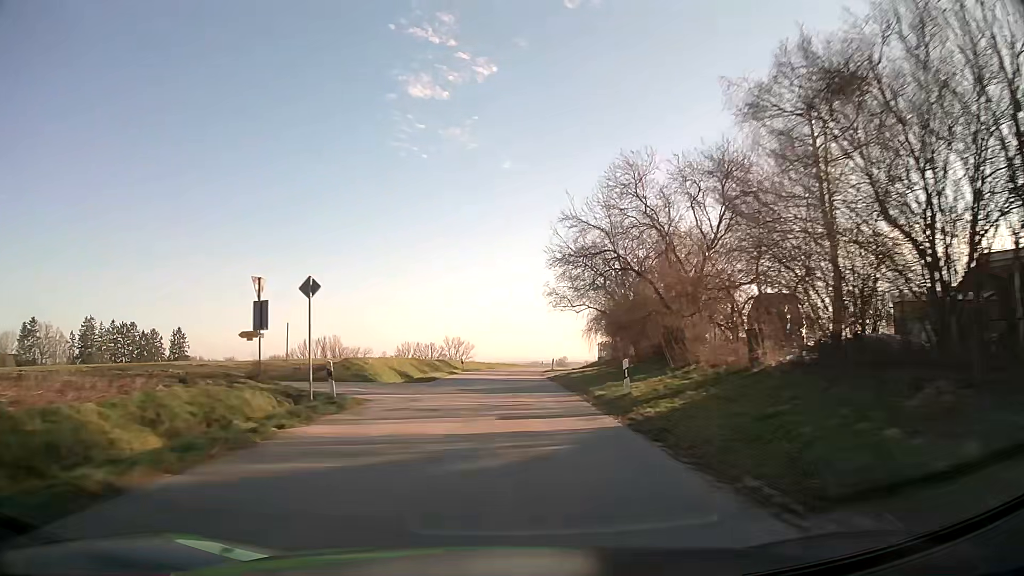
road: tertiary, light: Day
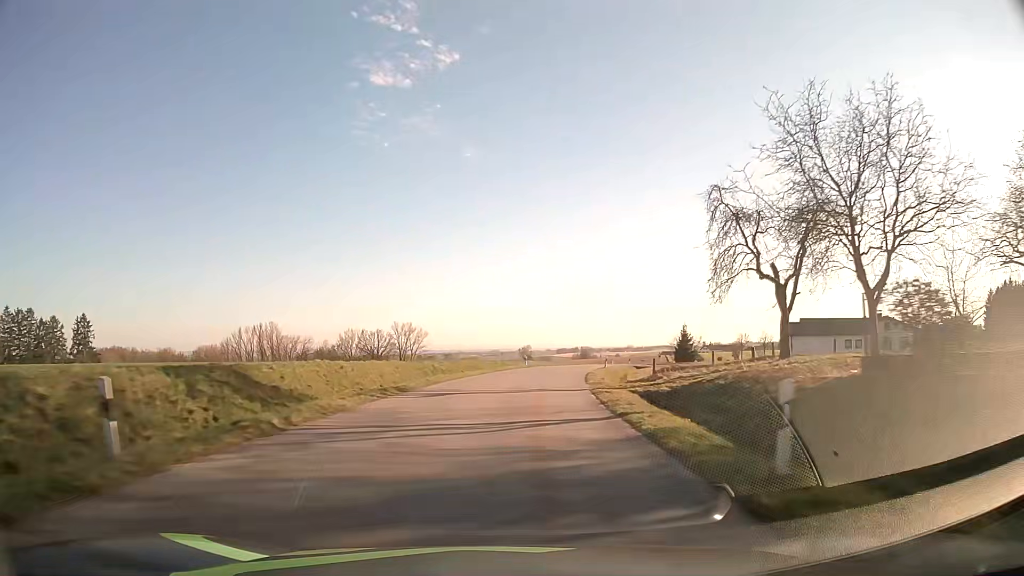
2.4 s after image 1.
(+0.4, +46.1) m; +3°
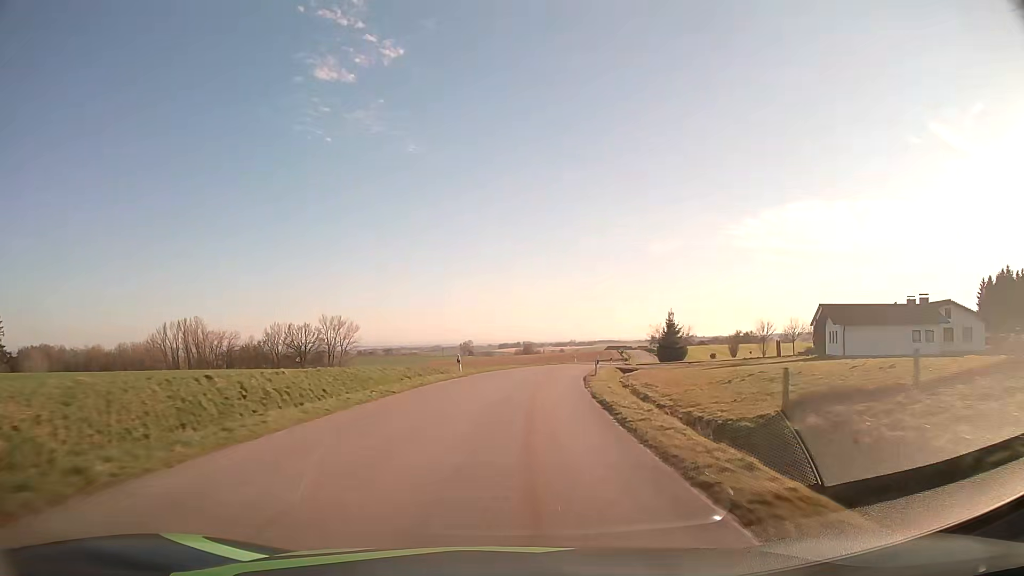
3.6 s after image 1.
(+1.1, +23.5) m; +5°
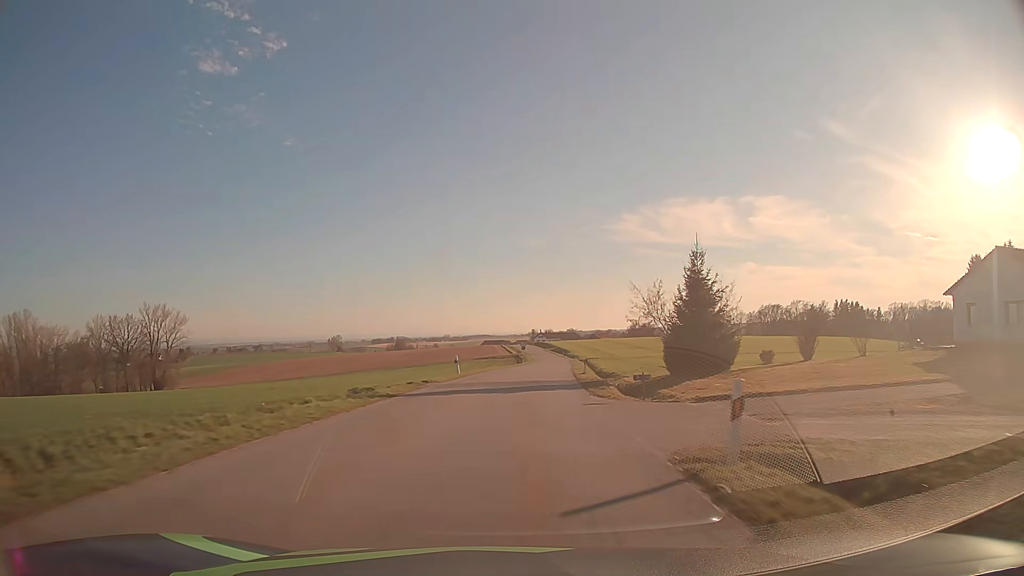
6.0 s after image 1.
(+4.2, +47.4) m; +11°
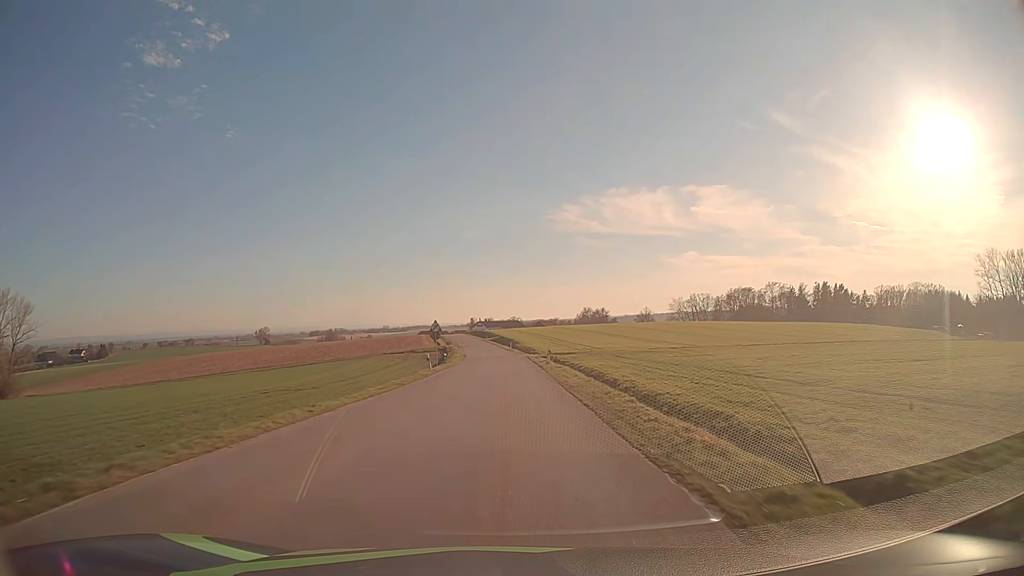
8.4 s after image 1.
(+3.0, +48.1) m; +5°
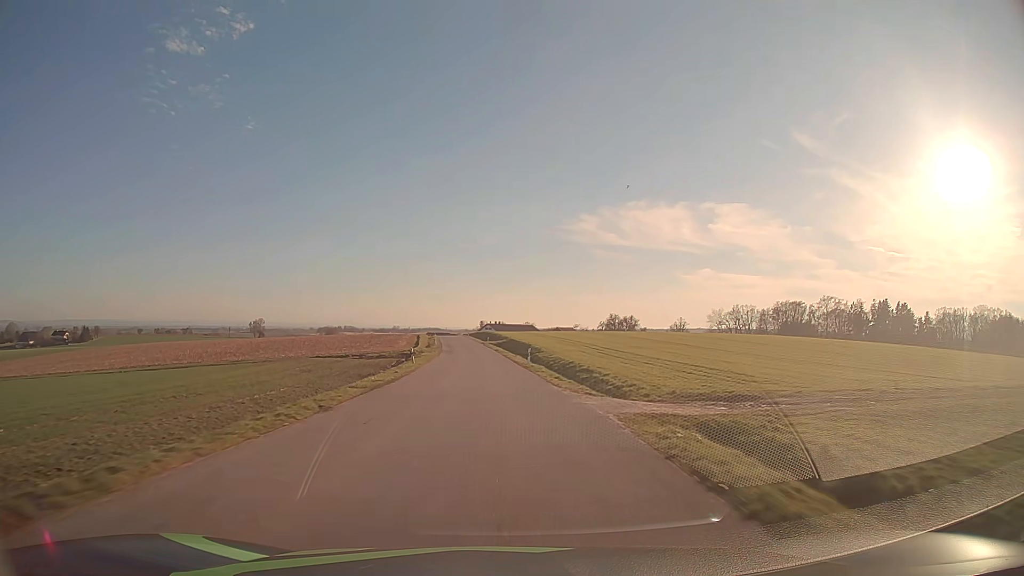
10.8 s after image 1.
(0.0, +49.4) m; -1°
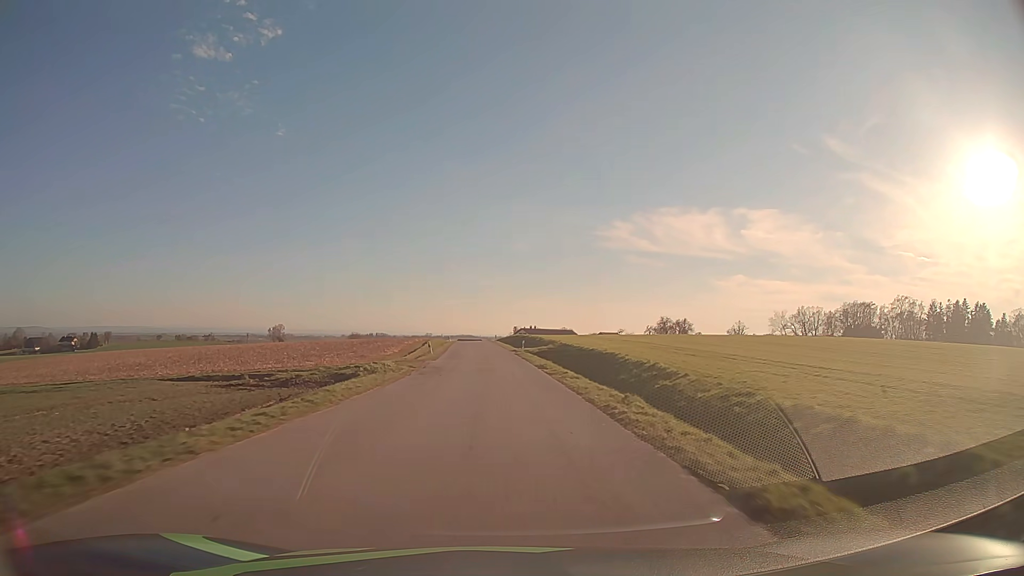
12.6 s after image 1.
(-0.9, +38.0) m; -3°
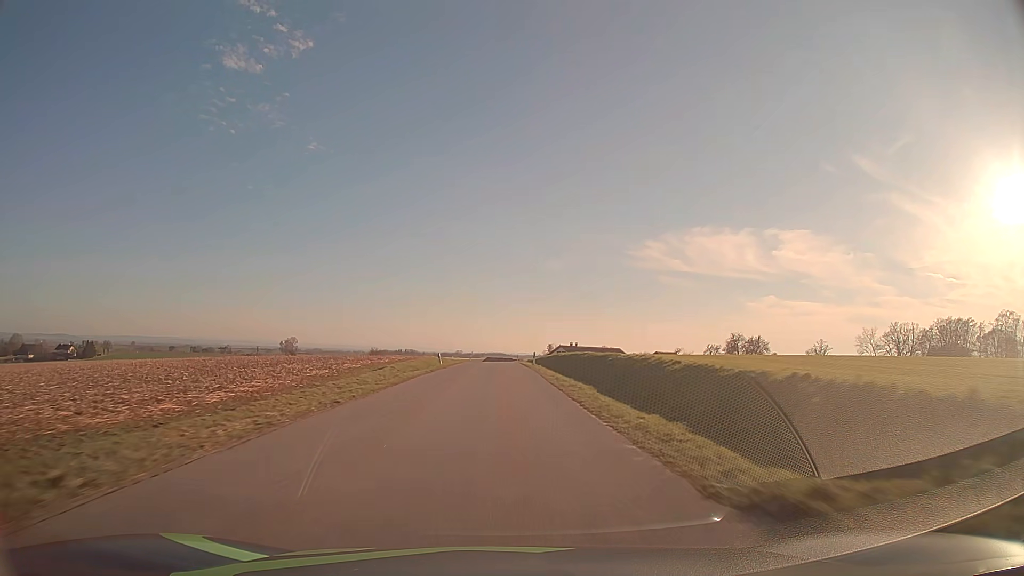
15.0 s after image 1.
(-1.2, +51.3) m; -3°
(0, +10) (0, +20) (0, +30) (0, +40) (0, +50) (0, +60) (0, +70) (0, +80) (0, +90) (0, +100) m
